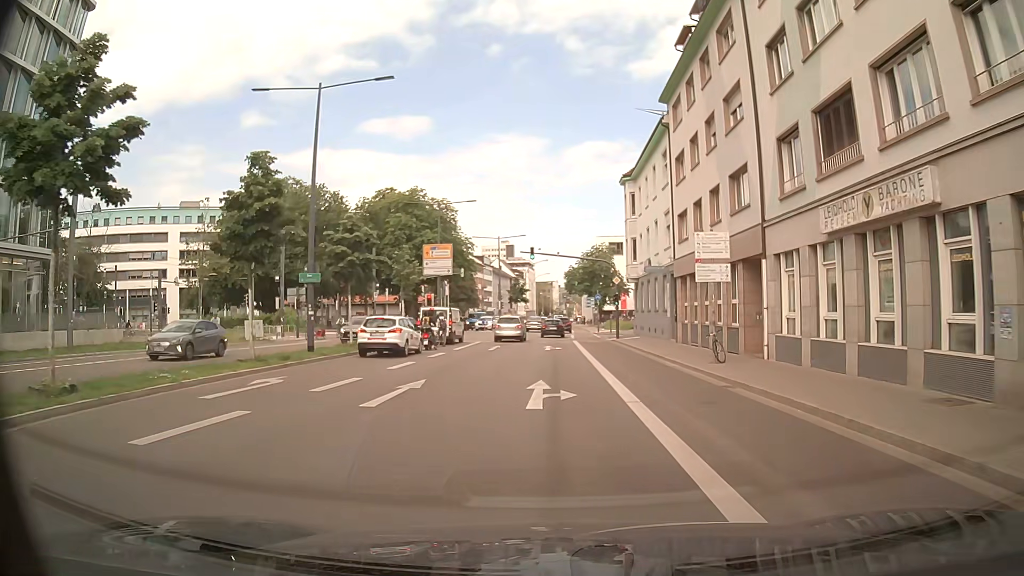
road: primary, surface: asphalt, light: Day
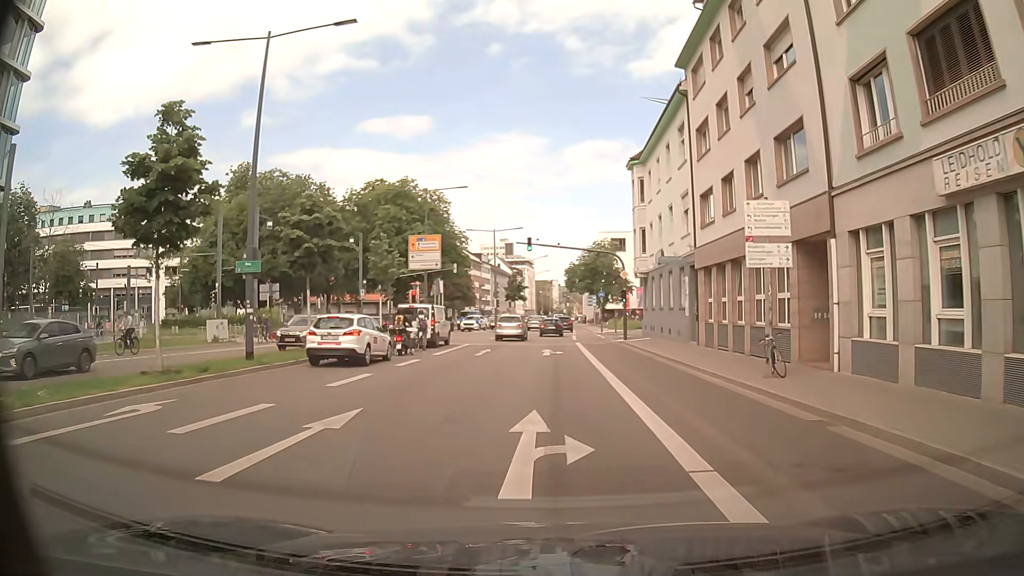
(0.0, +5.1) m; -1°
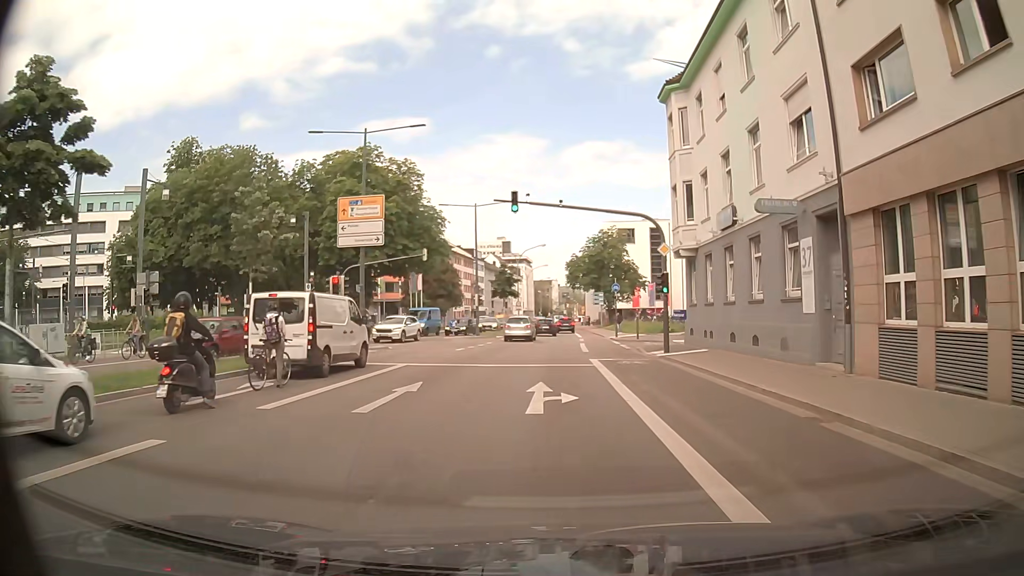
(-0.1, +15.4) m; +1°
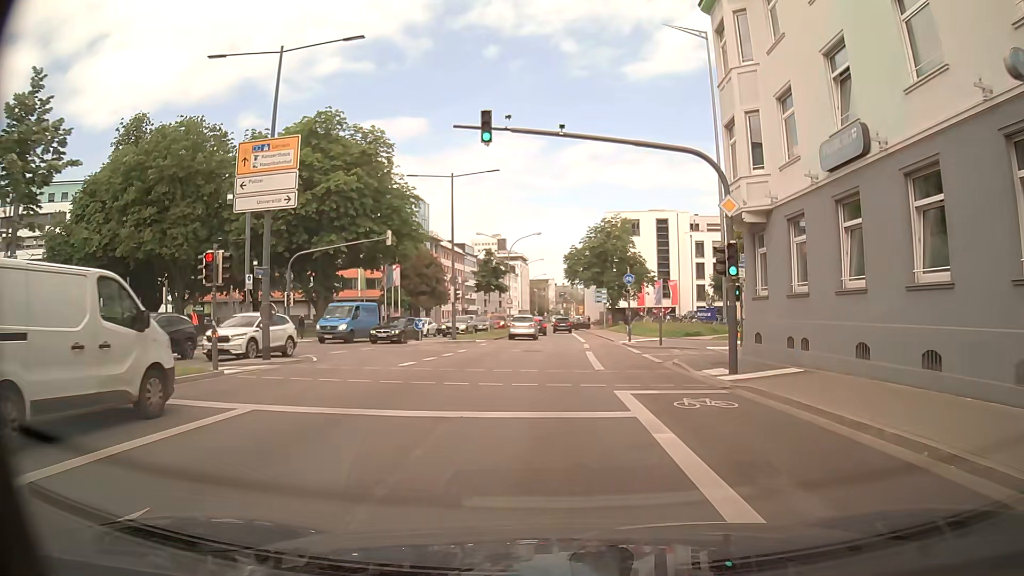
(0.0, +10.4) m; +1°
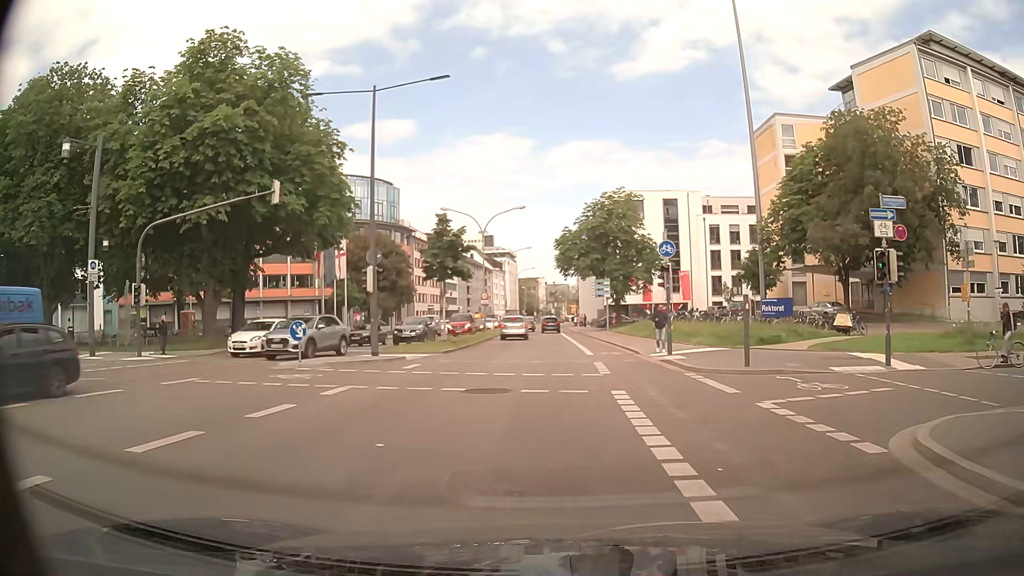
(0.0, +16.0) m; 0°
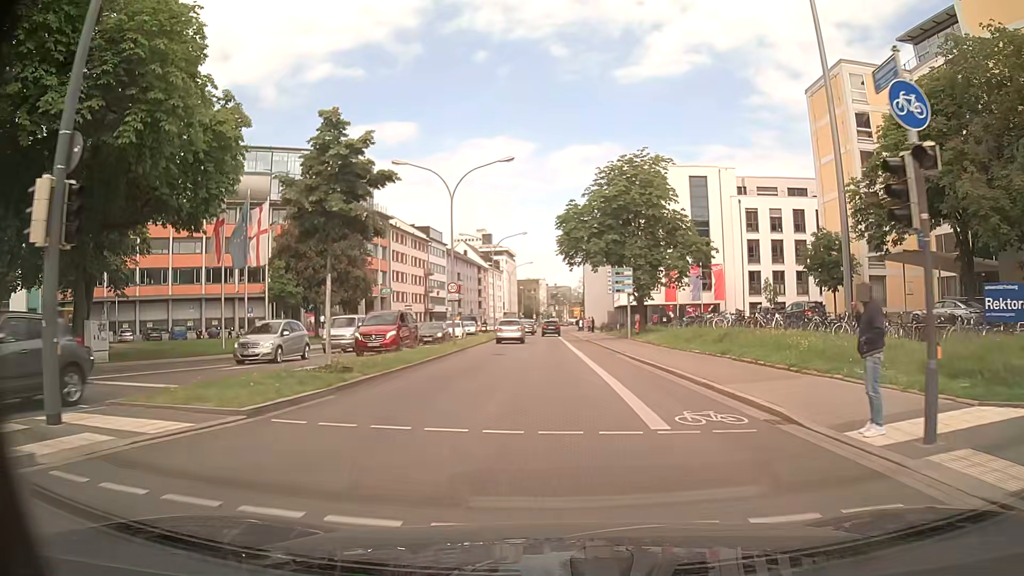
(+0.1, +16.6) m; 0°
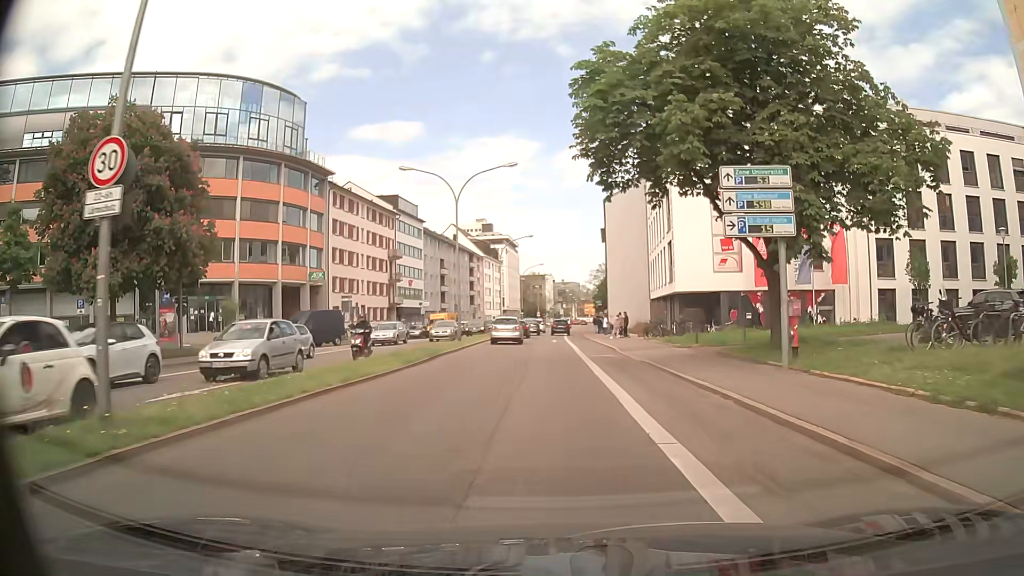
(-0.2, +28.7) m; -1°
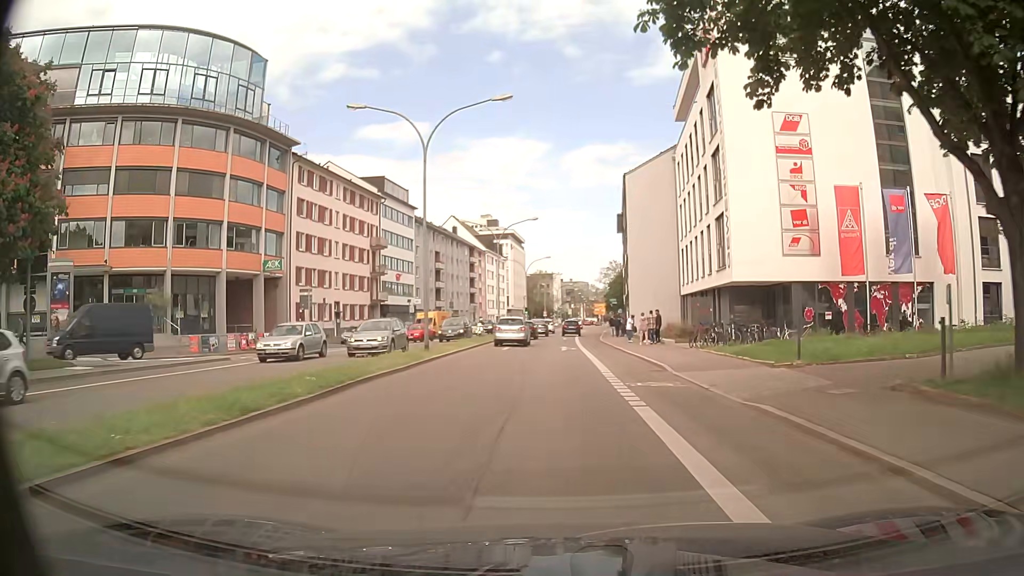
(-0.1, +11.6) m; -2°
(0, +10) (0, +20) (+1, +30) (+1, +40) (+1, +50) (+2, +60) (+3, +70) (+3, +80) (+4, +90) (+5, +100) m
